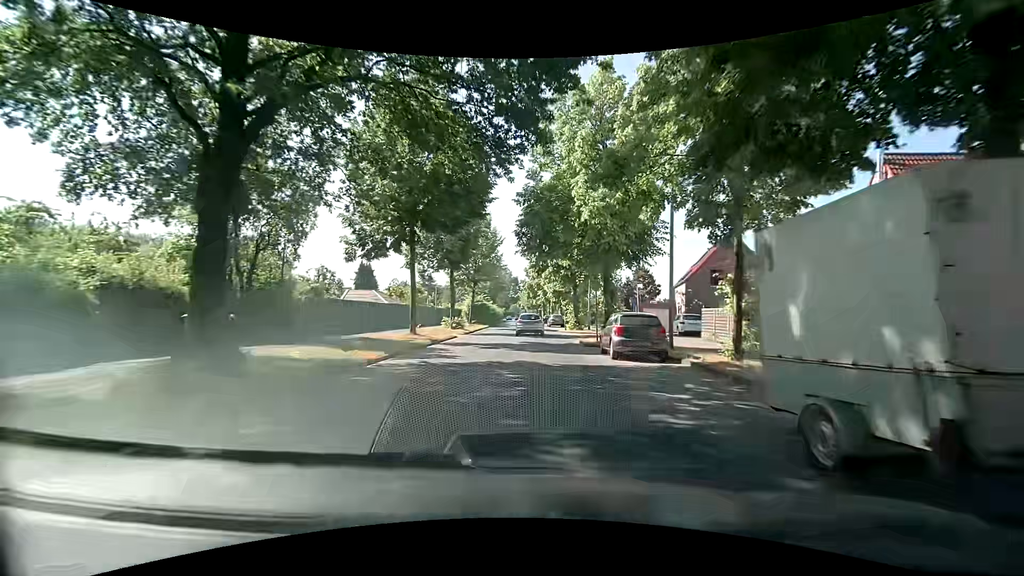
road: tertiary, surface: asphalt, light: Day
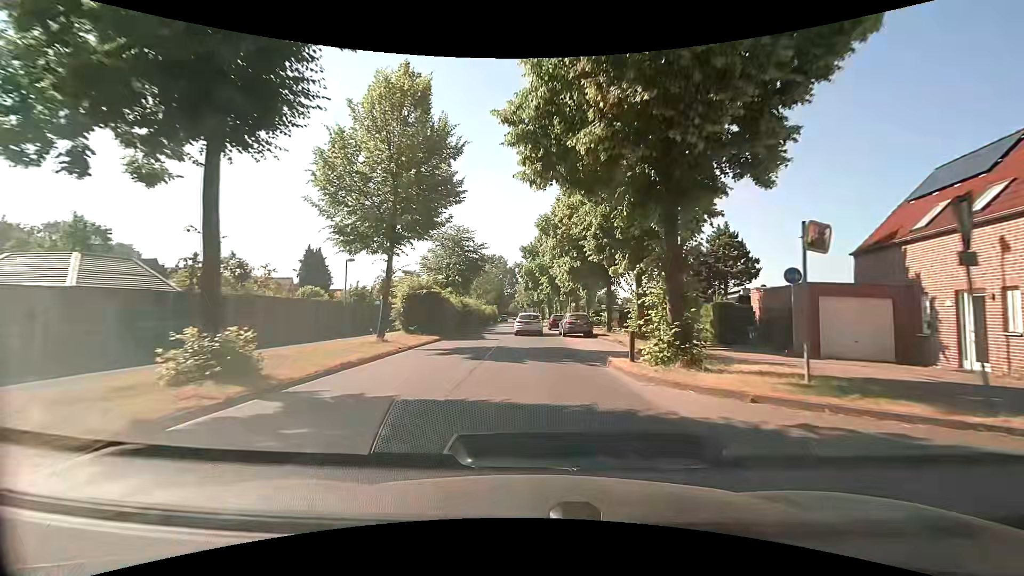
(+0.2, +28.1) m; 0°
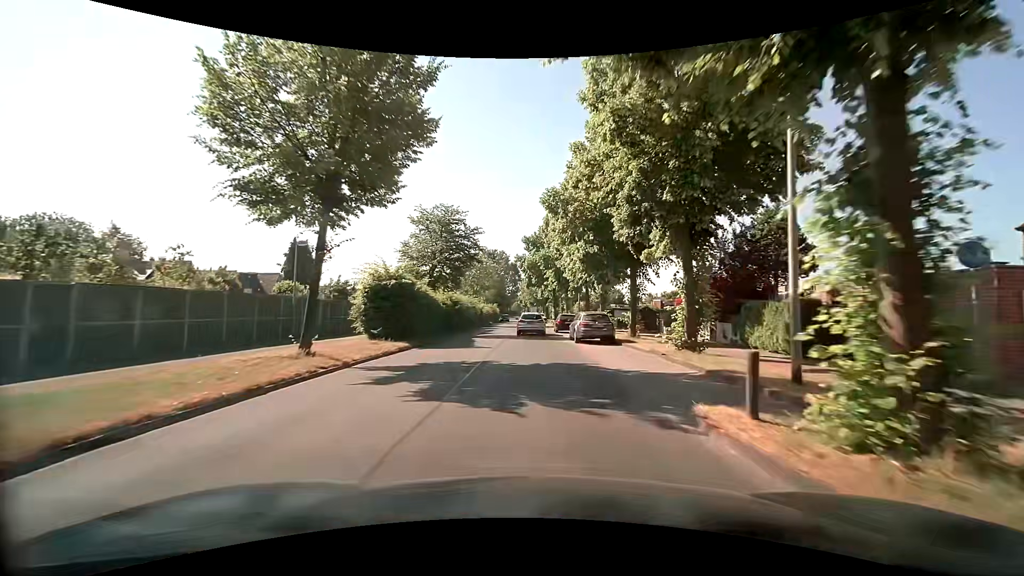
(0.0, +7.0) m; 0°
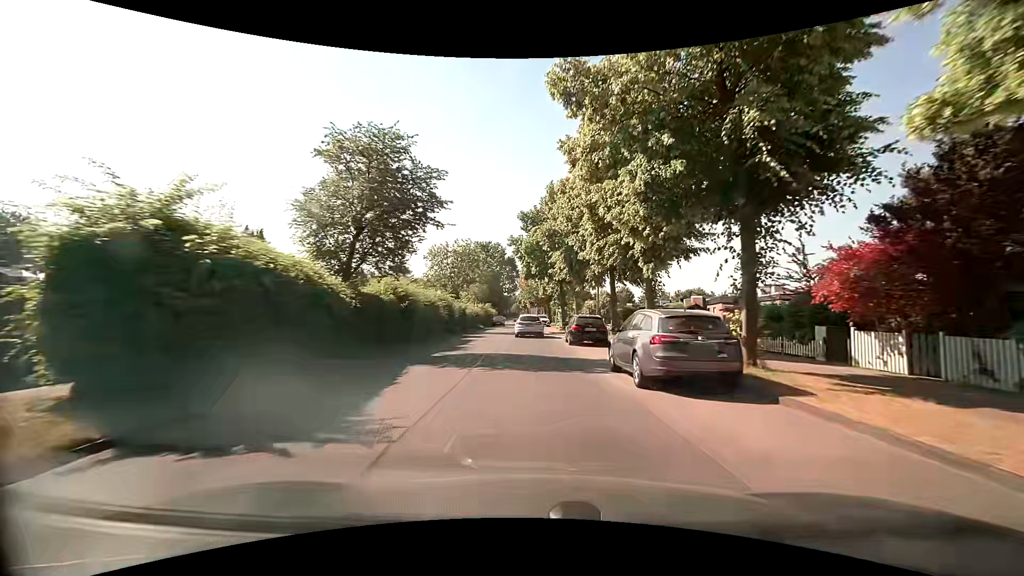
(0.0, +14.0) m; 0°
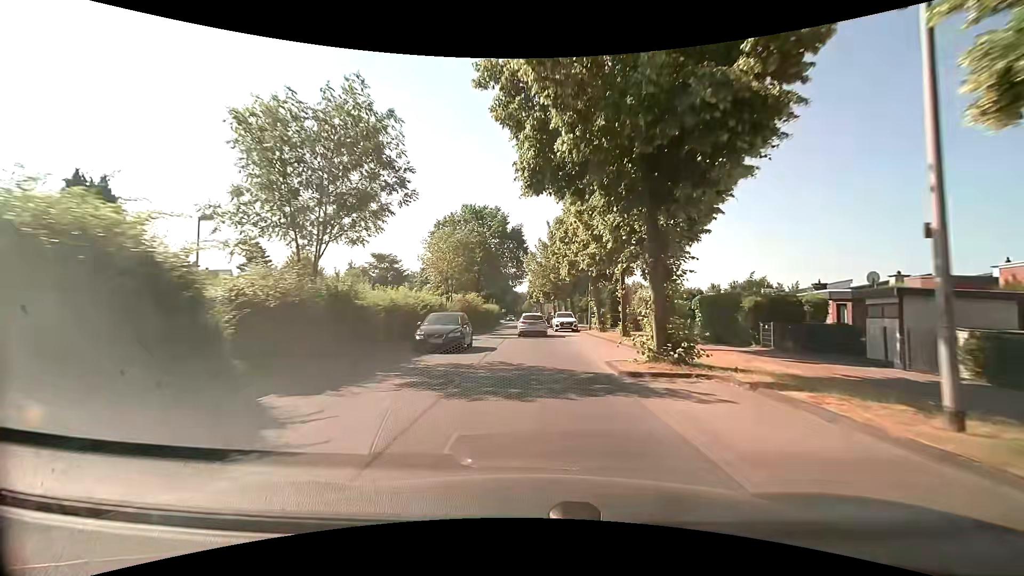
(-0.3, +28.3) m; -2°
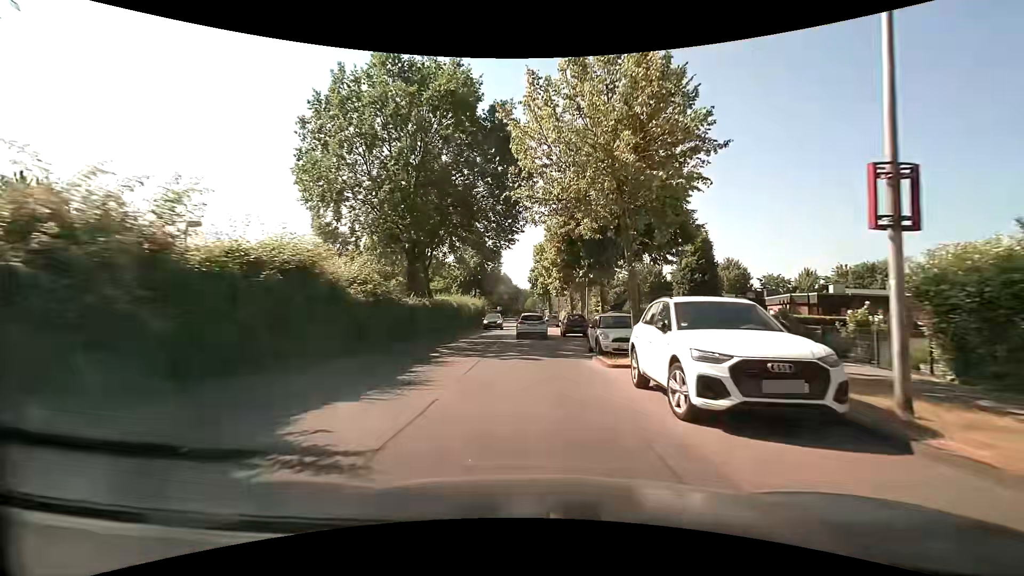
(+0.1, +34.8) m; -1°
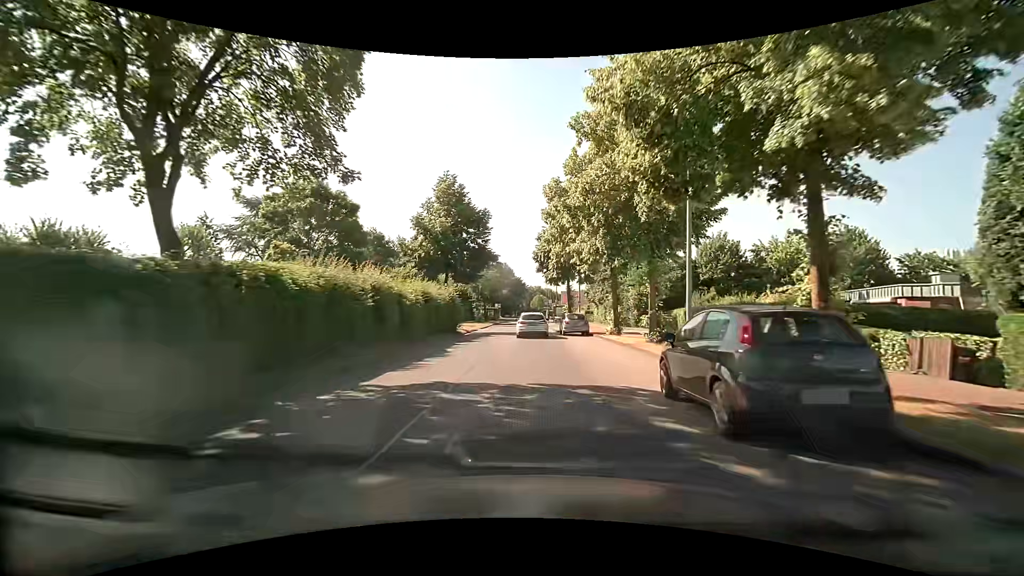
(+0.2, +25.9) m; 0°
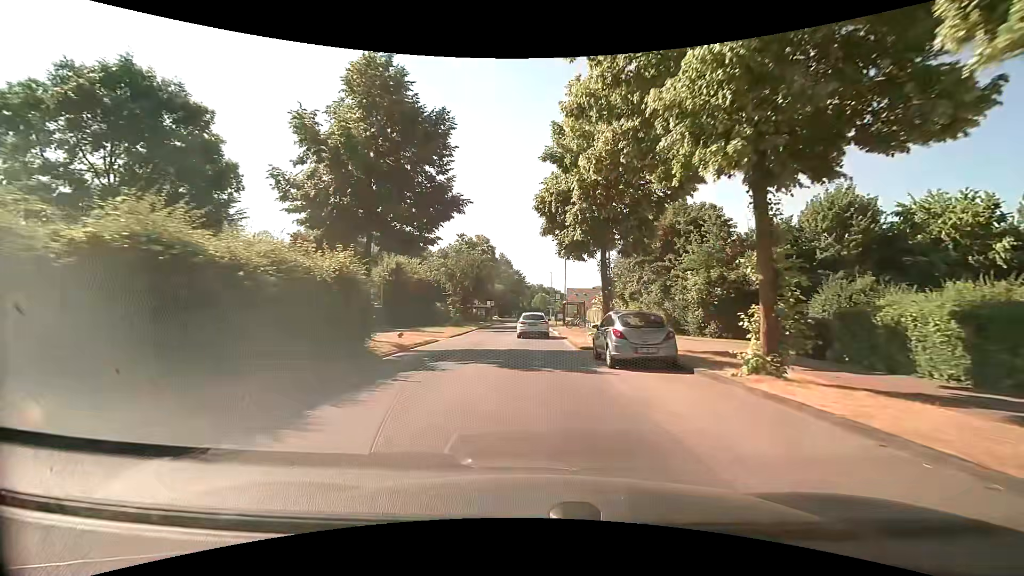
(0.0, +19.3) m; 0°
(0, +10) (0, +20) (0, +30) (0, +40) (0, +50) (-1, +60) (-1, +70) (-1, +80) (-1, +90) (0, +100) m
